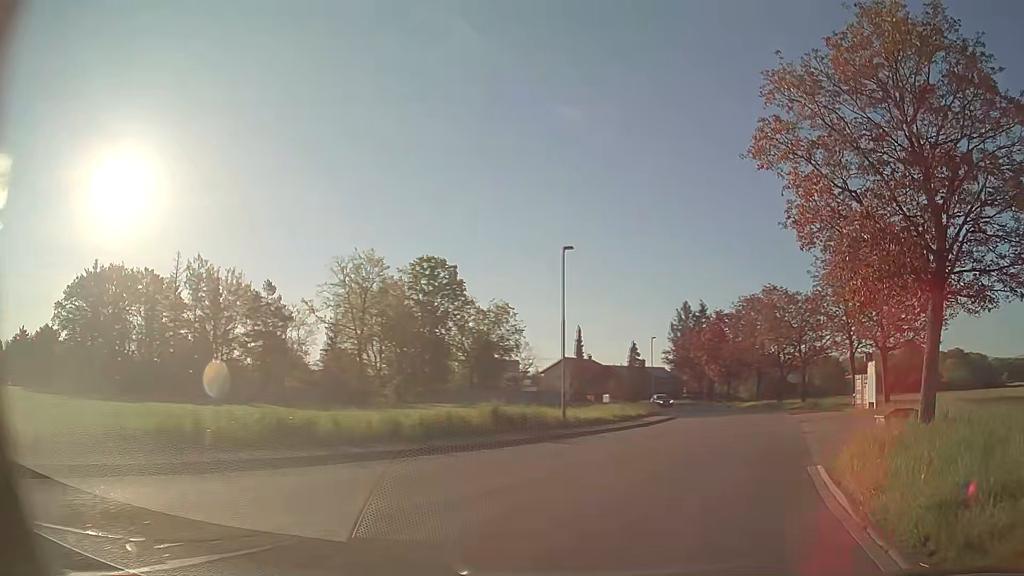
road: unclassified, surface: asphalt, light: Day
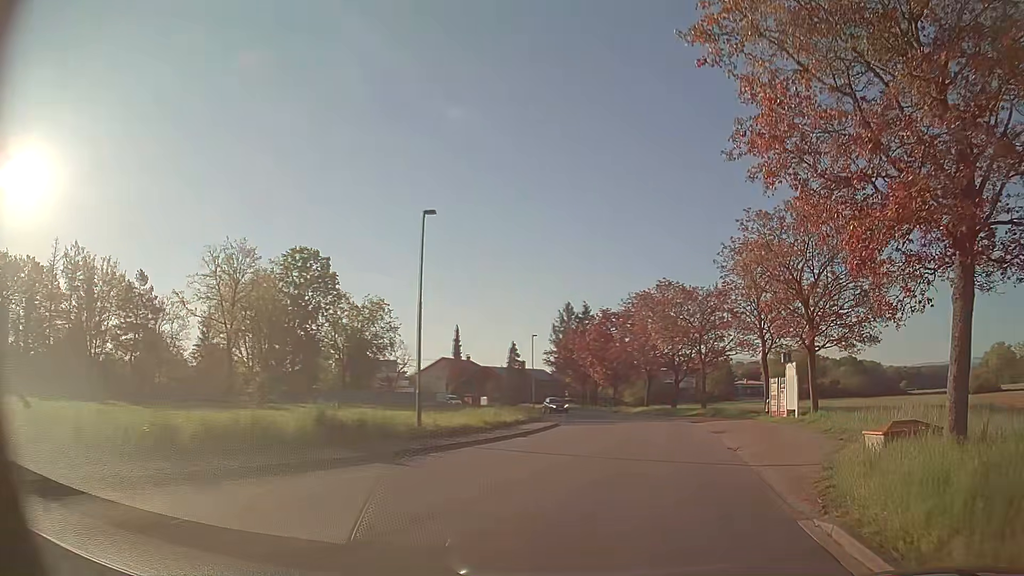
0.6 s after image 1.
(+0.5, +5.0) m; +10°
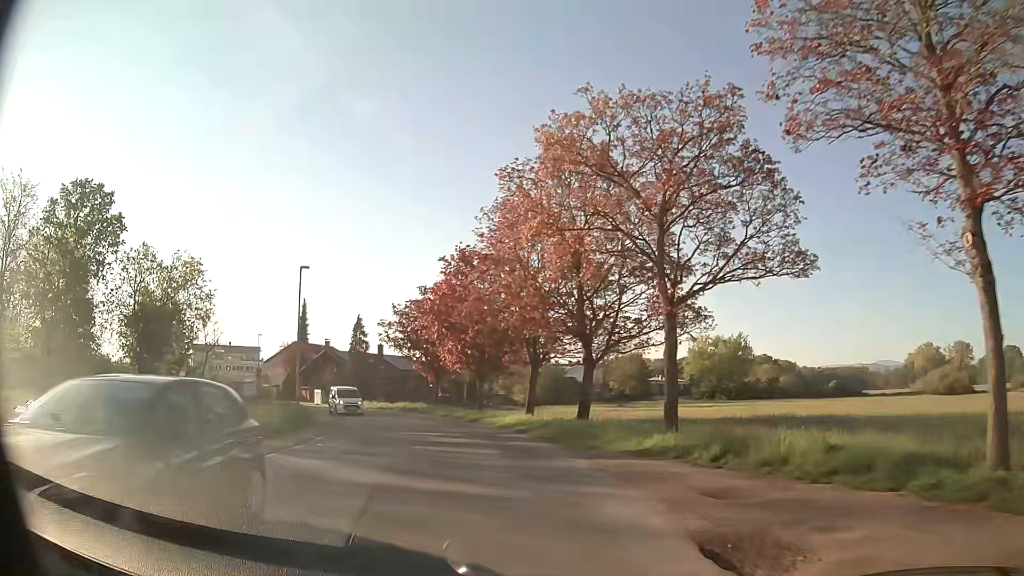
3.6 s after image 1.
(+4.5, +27.5) m; +9°
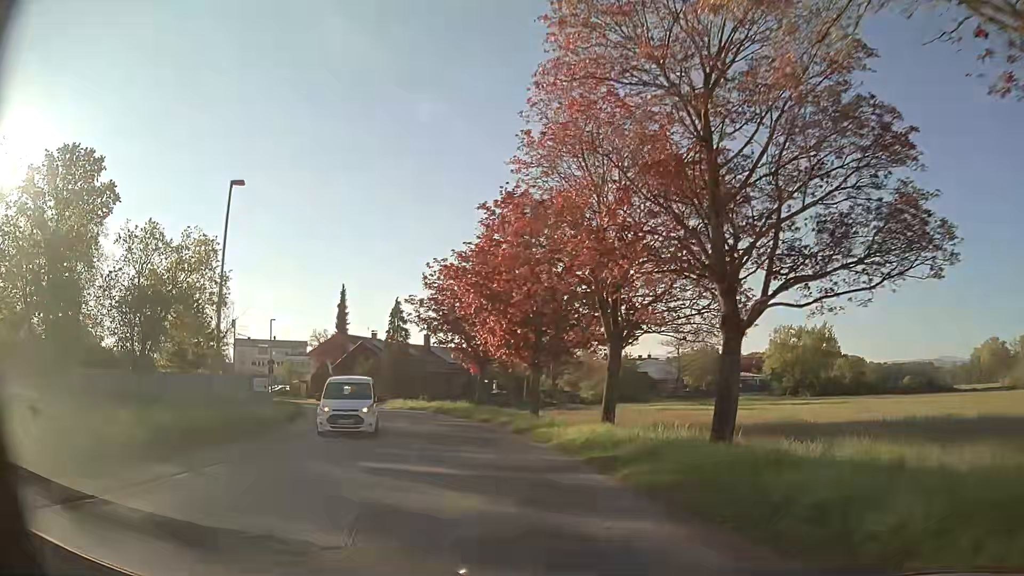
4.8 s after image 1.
(-0.7, +11.6) m; -6°
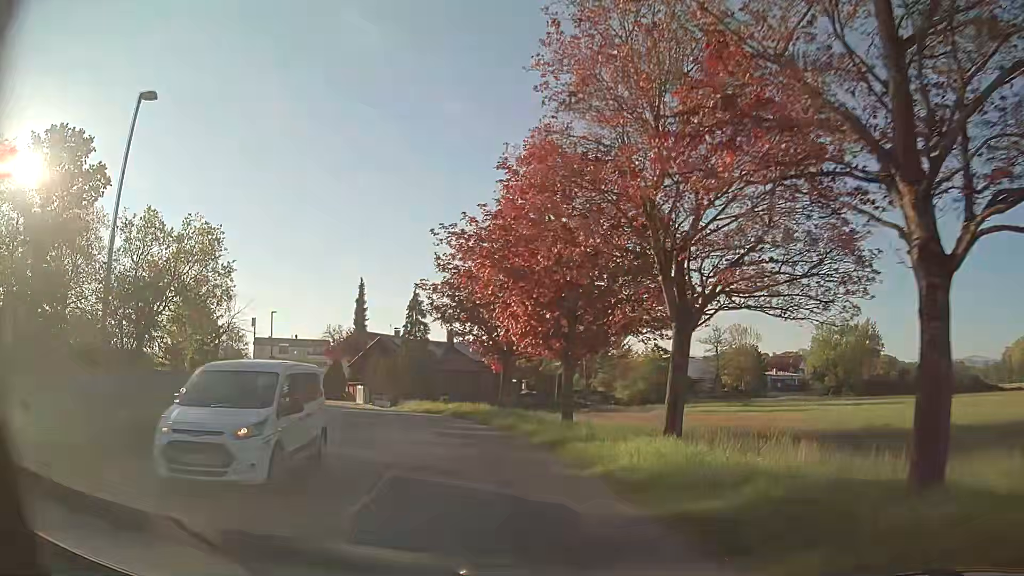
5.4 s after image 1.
(-0.2, +5.9) m; -3°
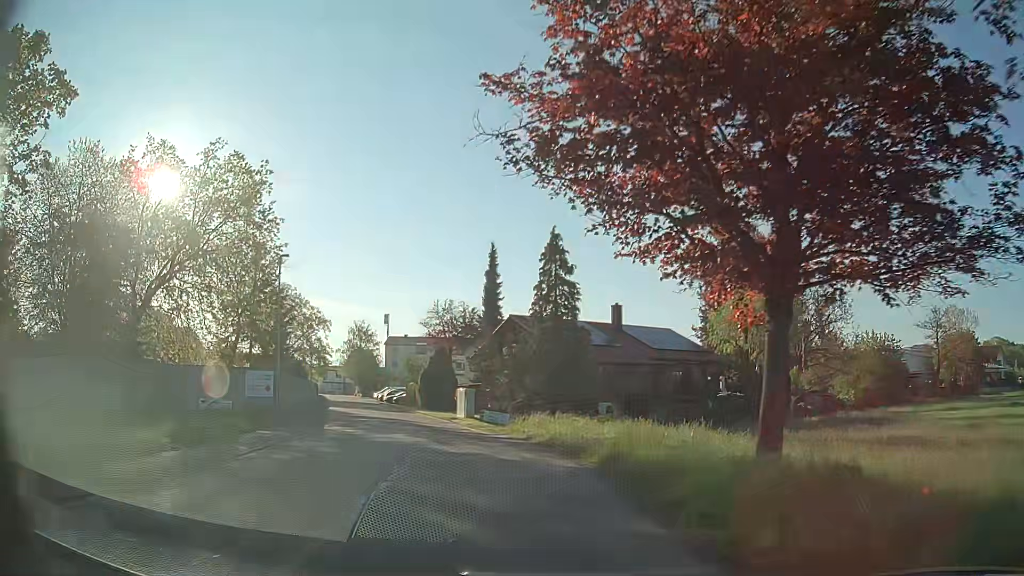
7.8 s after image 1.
(-2.7, +23.1) m; -15°
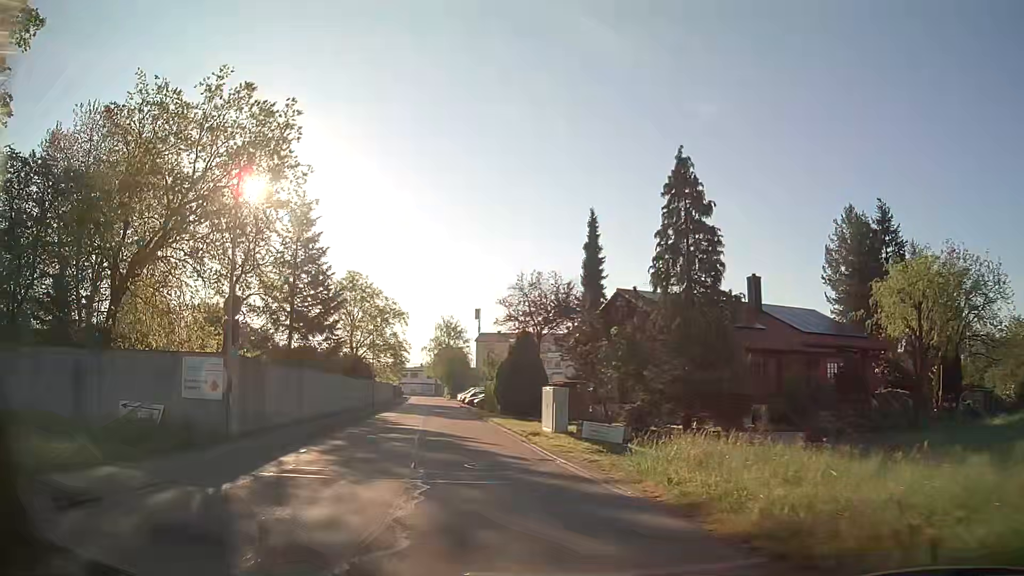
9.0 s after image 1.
(-0.8, +11.7) m; -9°
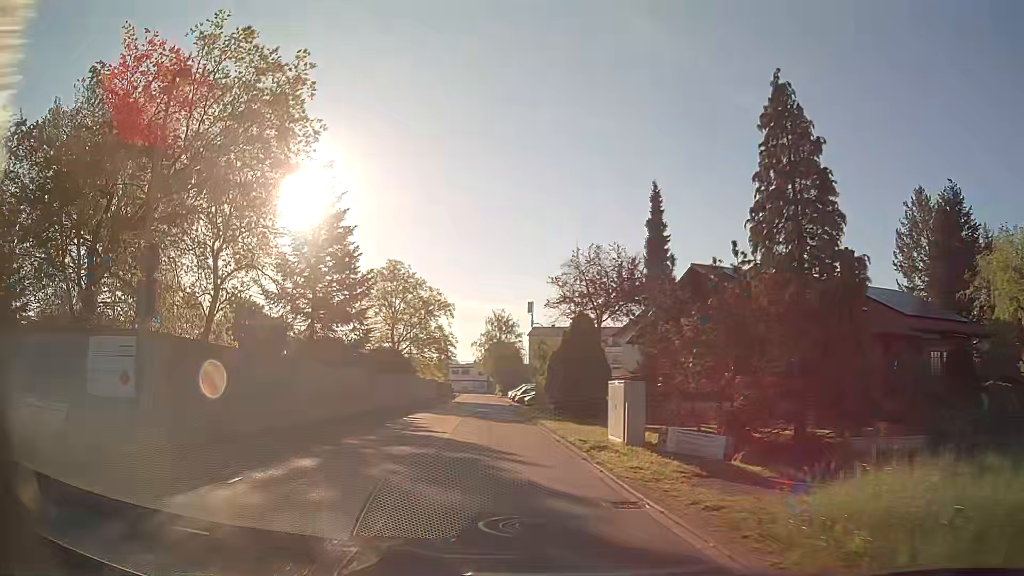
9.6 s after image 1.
(-0.1, +5.9) m; -4°
(-1, +10) (-1, +20) (-3, +30) (-4, +40) (-5, +50) (-6, +60) (-7, +70) (-8, +80) (-9, +90) (-10, +99) m
